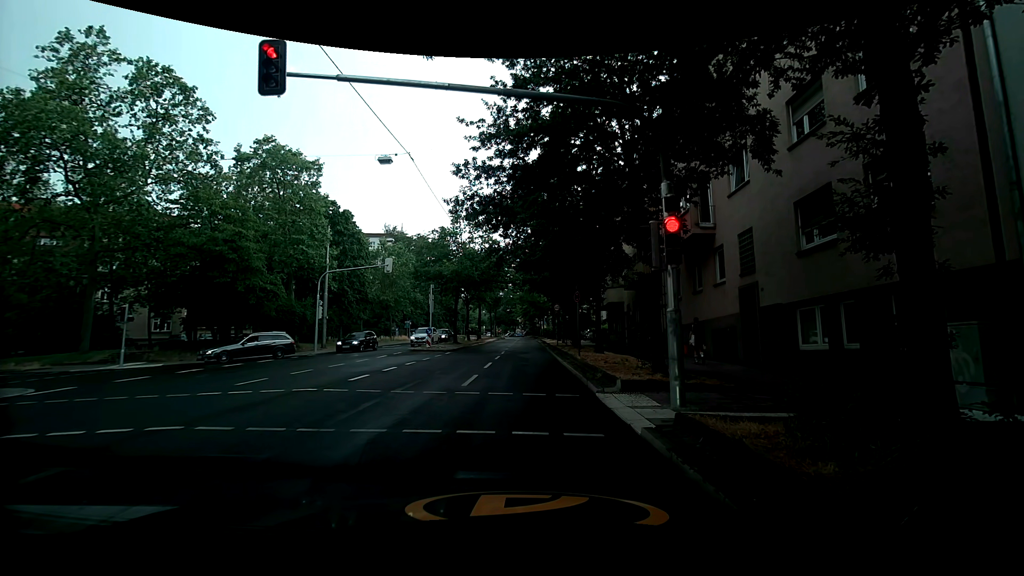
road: secondary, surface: asphalt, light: Day
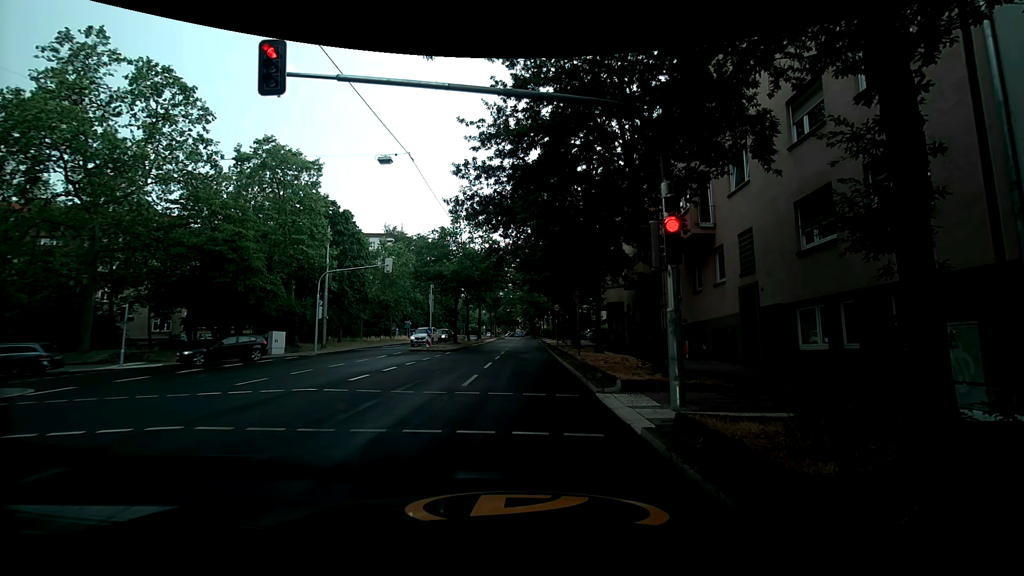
(0.0, 0.0) m; 0°
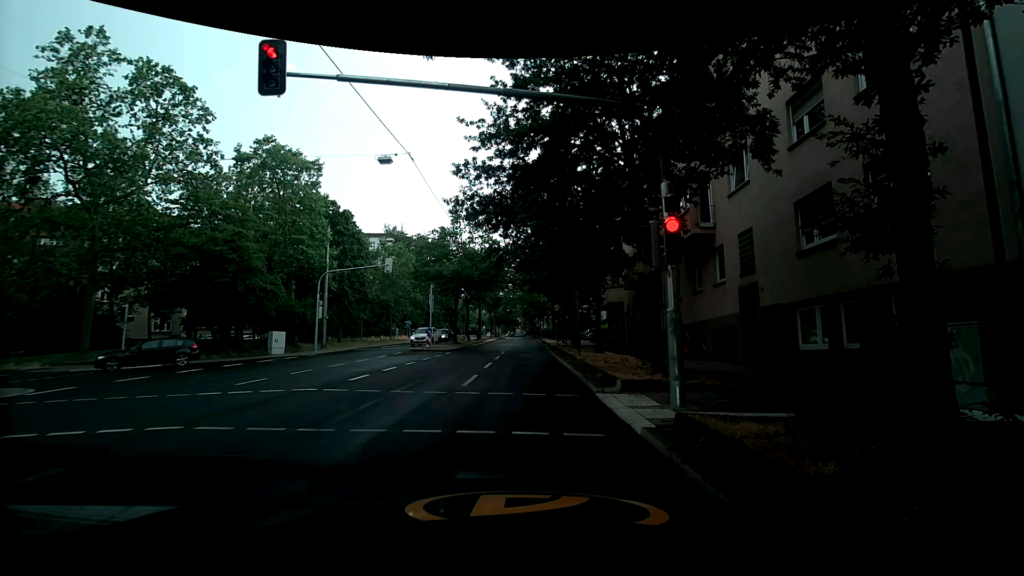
(0.0, 0.0) m; 0°
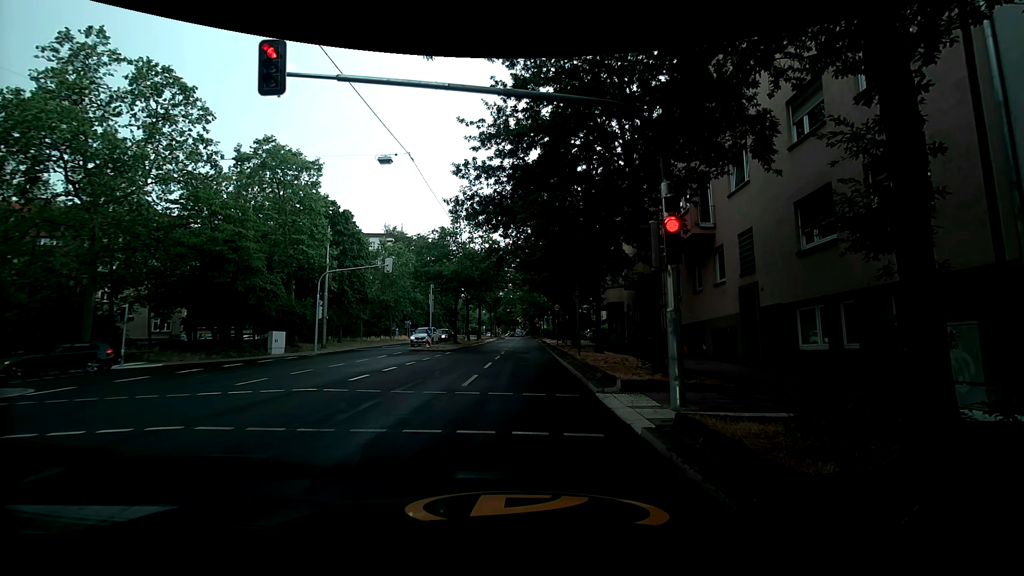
(0.0, 0.0) m; 0°
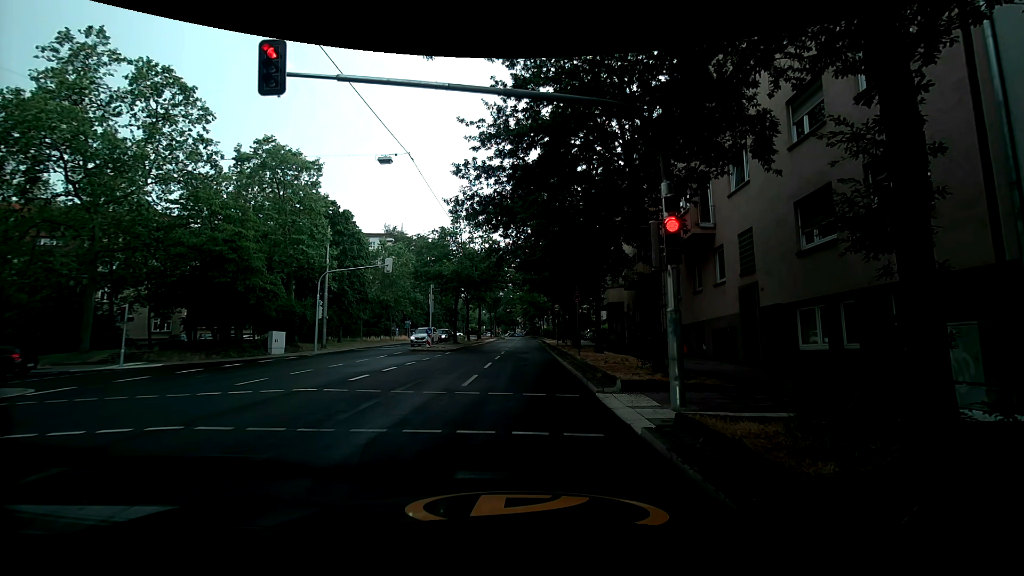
(0.0, 0.0) m; 0°
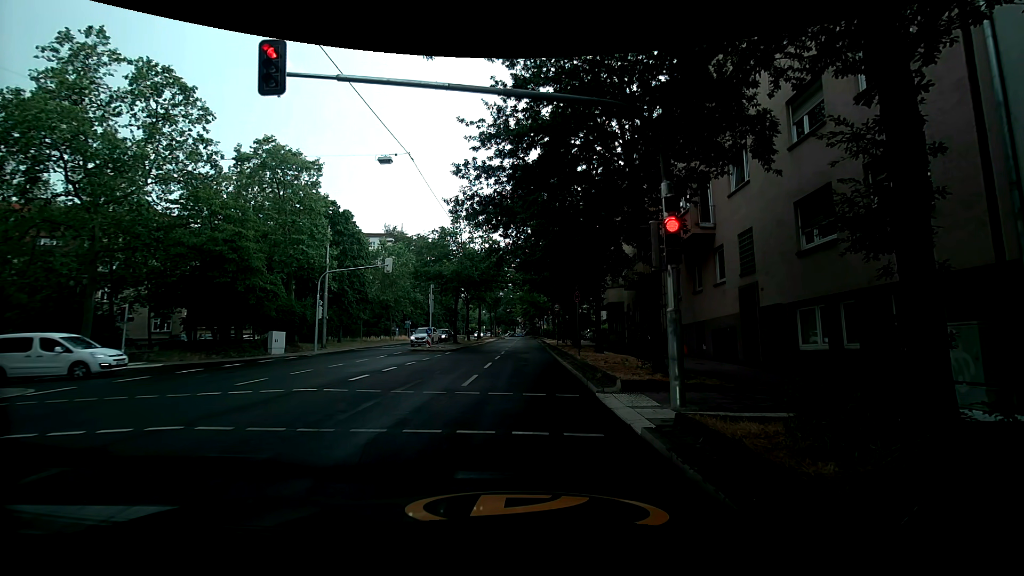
(0.0, 0.0) m; 0°
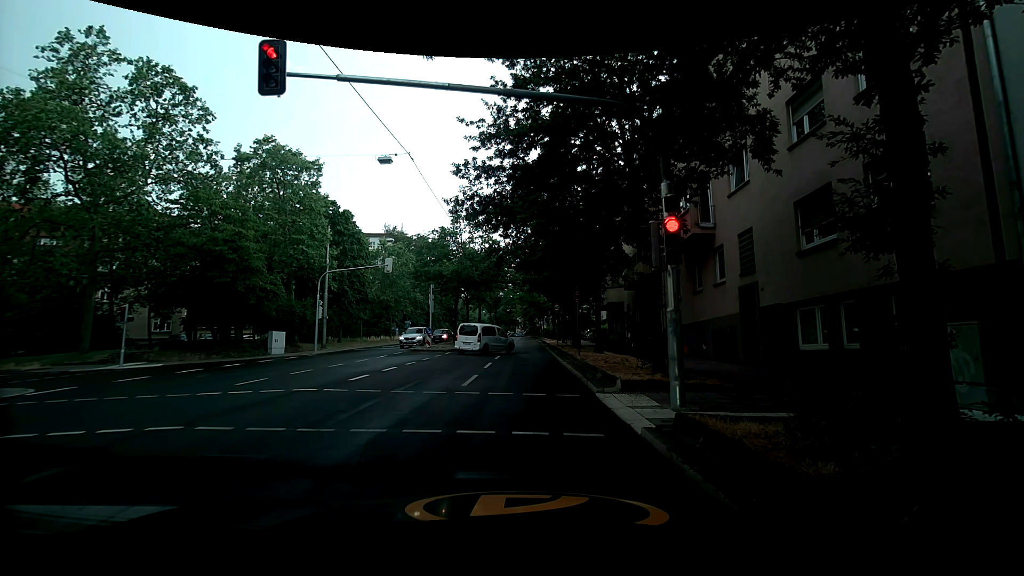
(0.0, 0.0) m; 0°
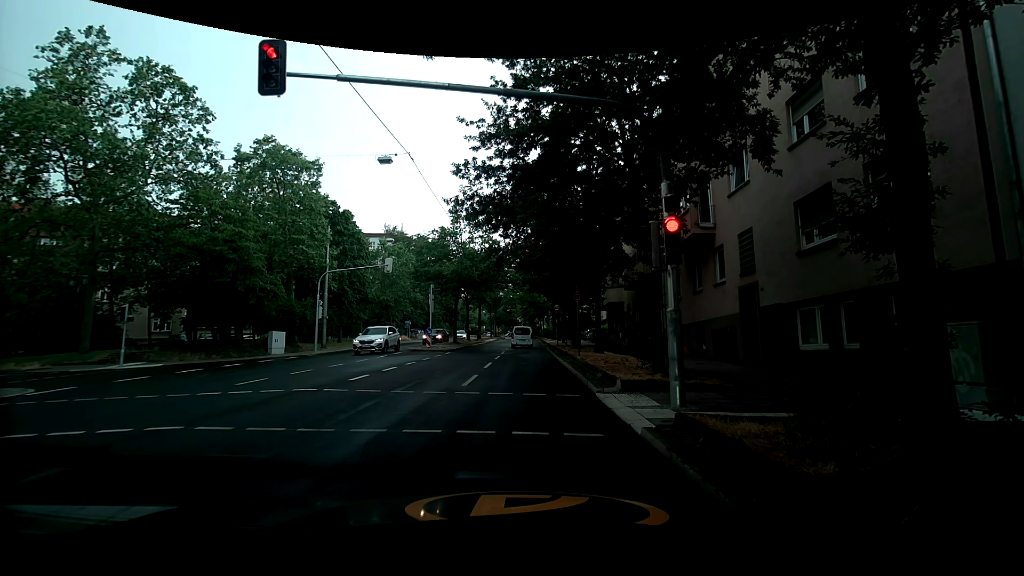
(0.0, 0.0) m; 0°
